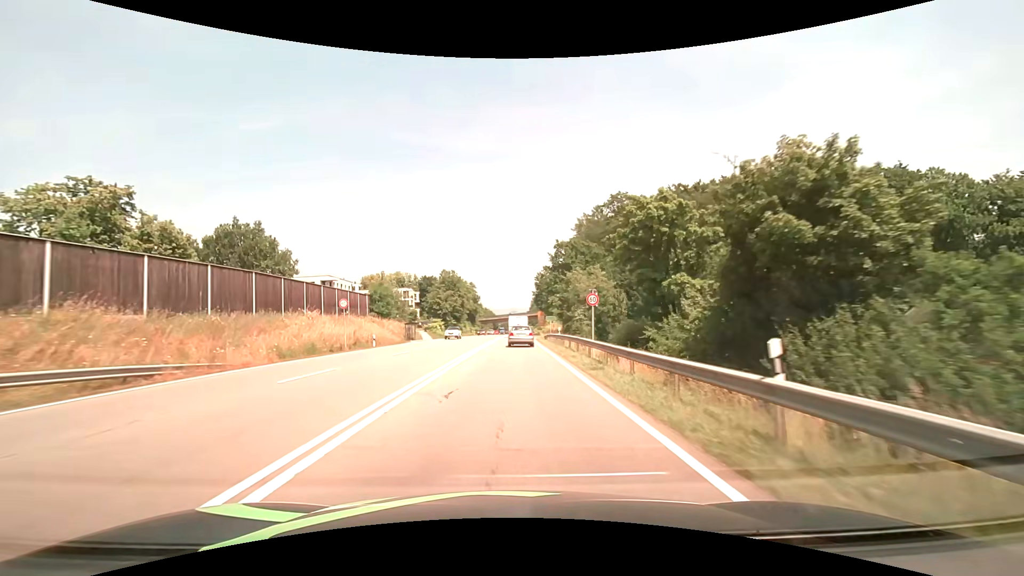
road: secondary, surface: asphalt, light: Day
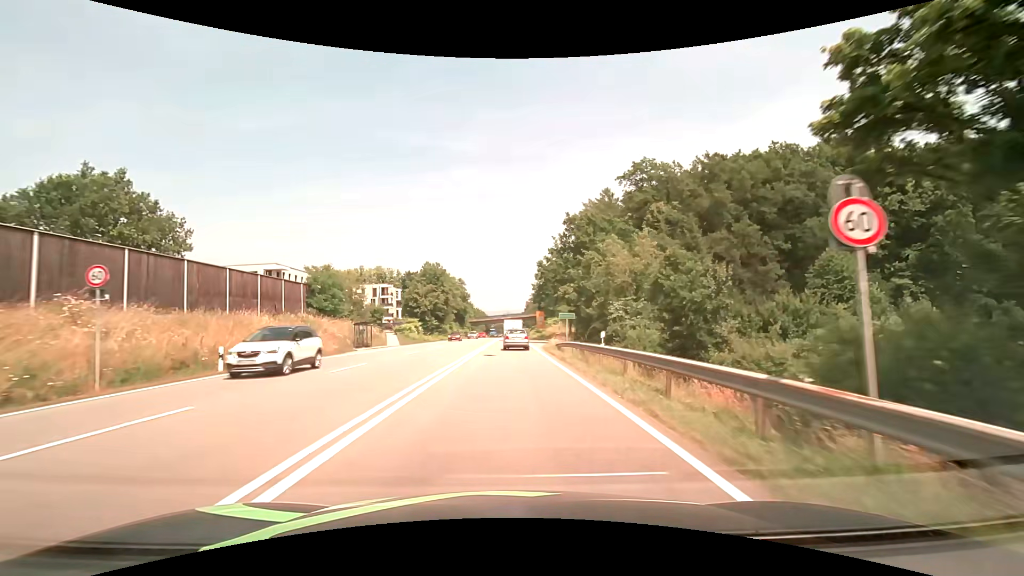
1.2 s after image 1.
(+0.1, +19.5) m; +1°
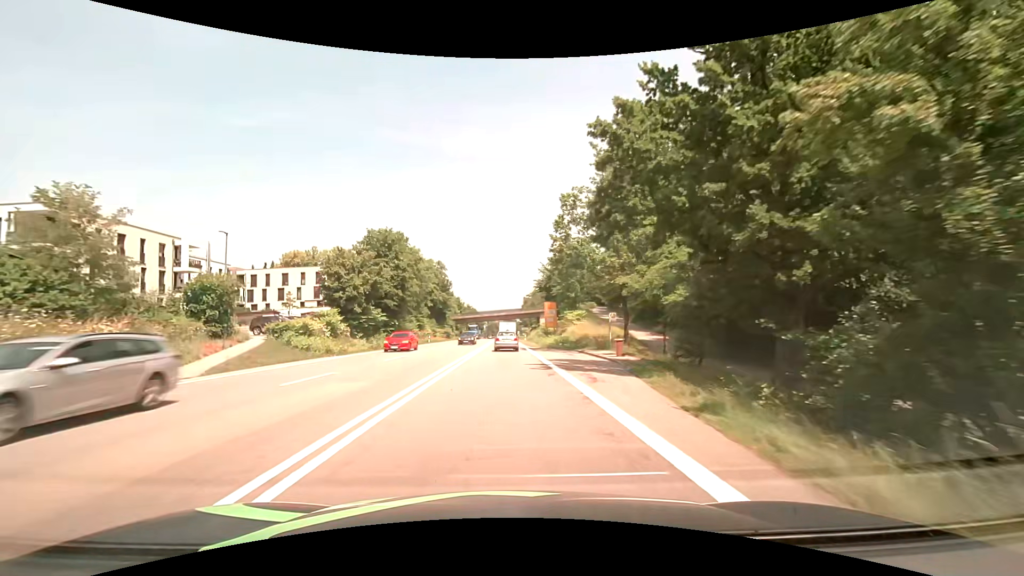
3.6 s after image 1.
(+0.3, +37.7) m; +1°
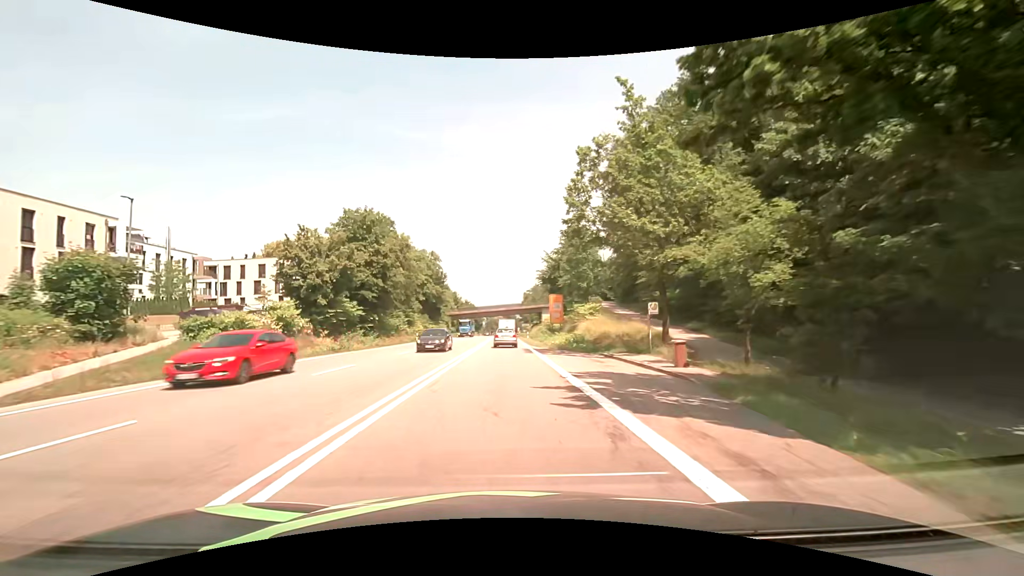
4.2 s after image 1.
(0.0, +9.3) m; 0°
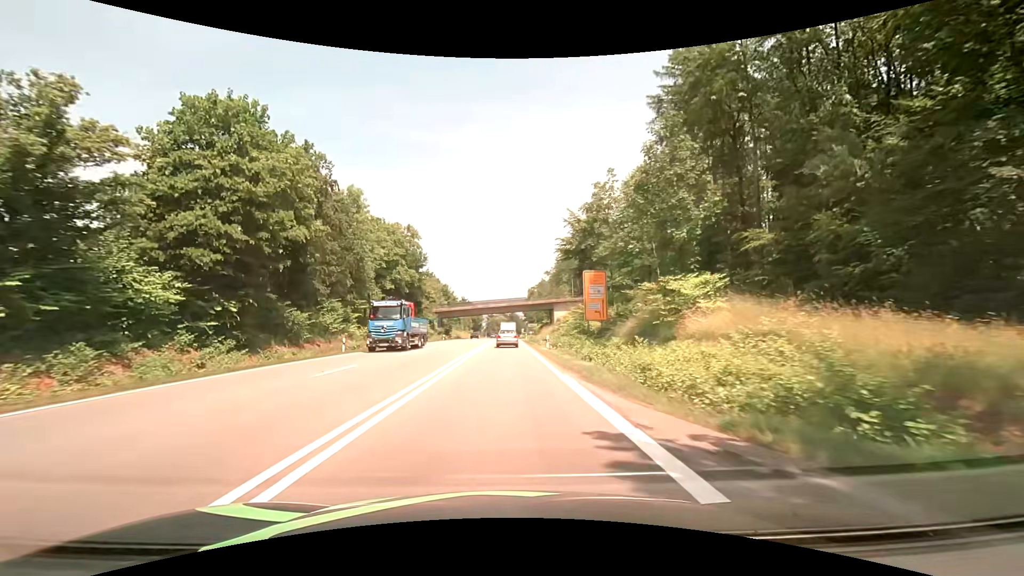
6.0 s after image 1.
(0.0, +27.8) m; -1°
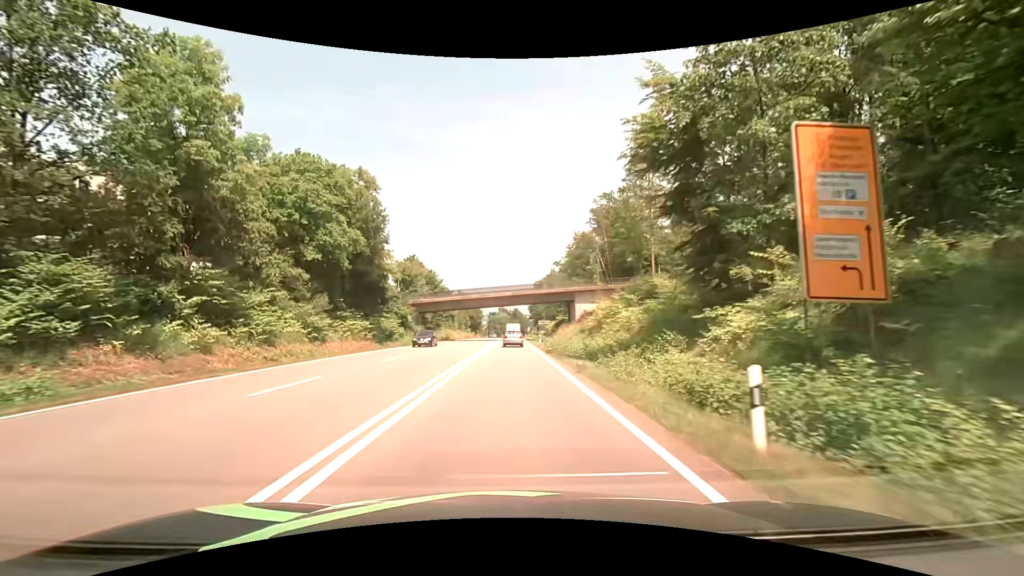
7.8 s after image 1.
(0.0, +27.6) m; 0°
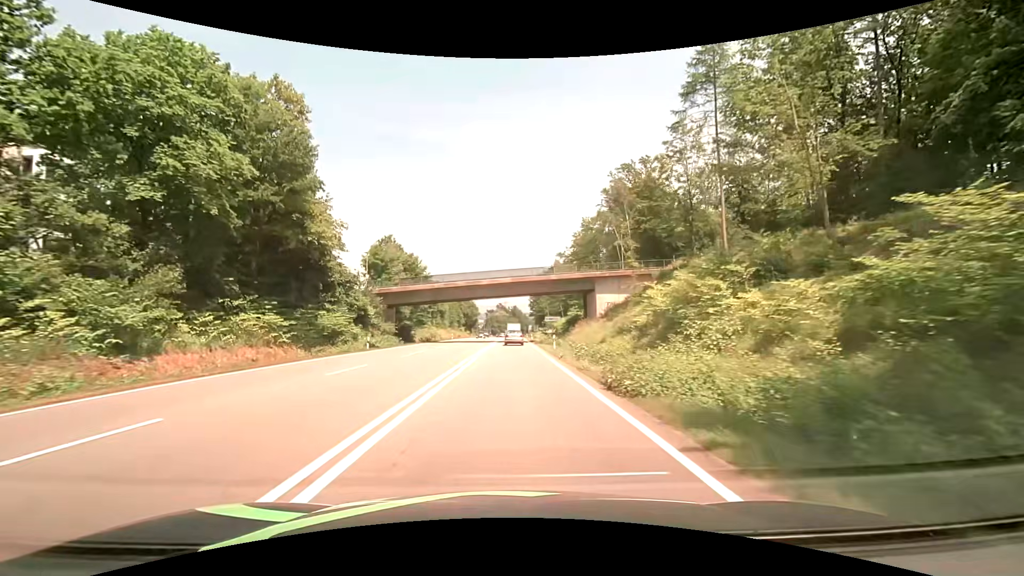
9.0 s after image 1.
(0.0, +18.4) m; 0°
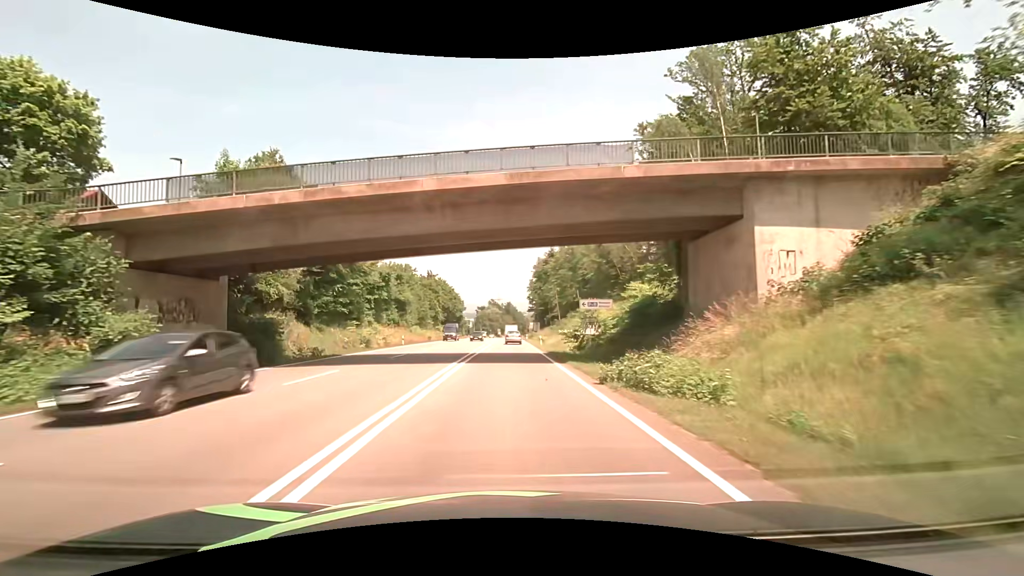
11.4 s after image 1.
(+0.1, +36.8) m; +1°
(0, +10) (0, +20) (0, +30) (0, +40) (0, +50) (0, +60) (0, +70) (0, +80) (0, +90) (0, +100) m
